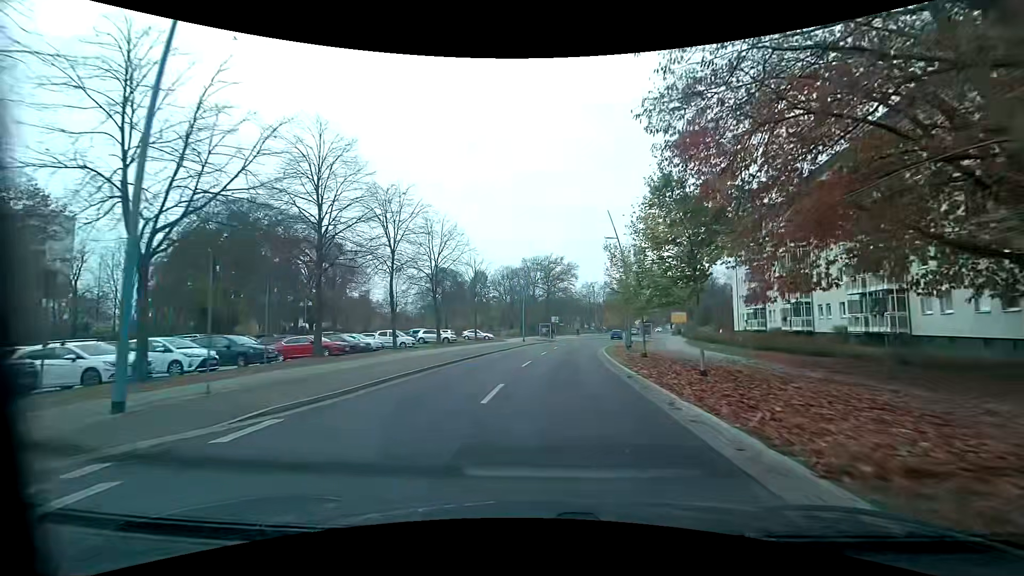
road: tertiary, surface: asphalt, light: Day
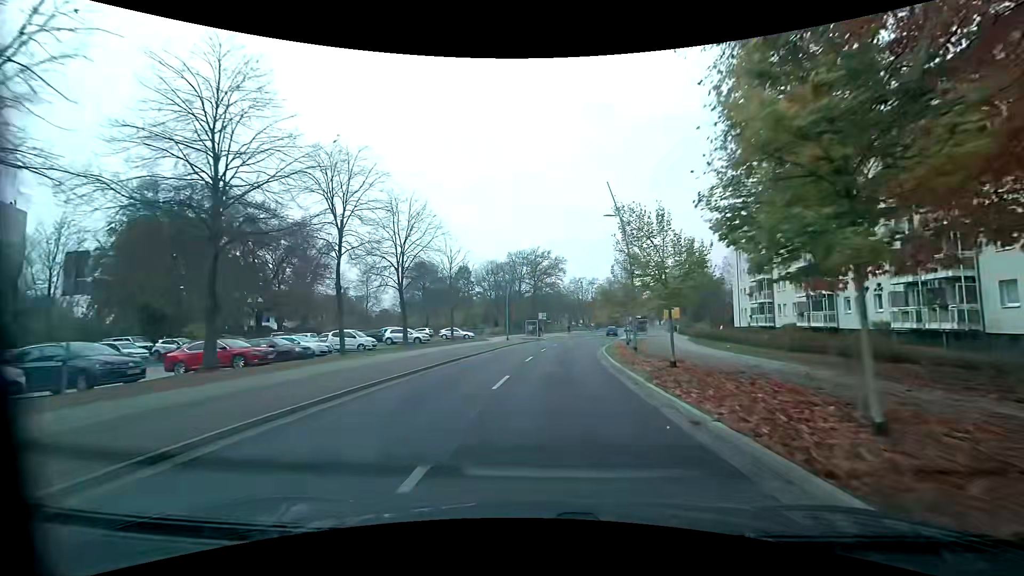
(+0.1, +6.8) m; +1°
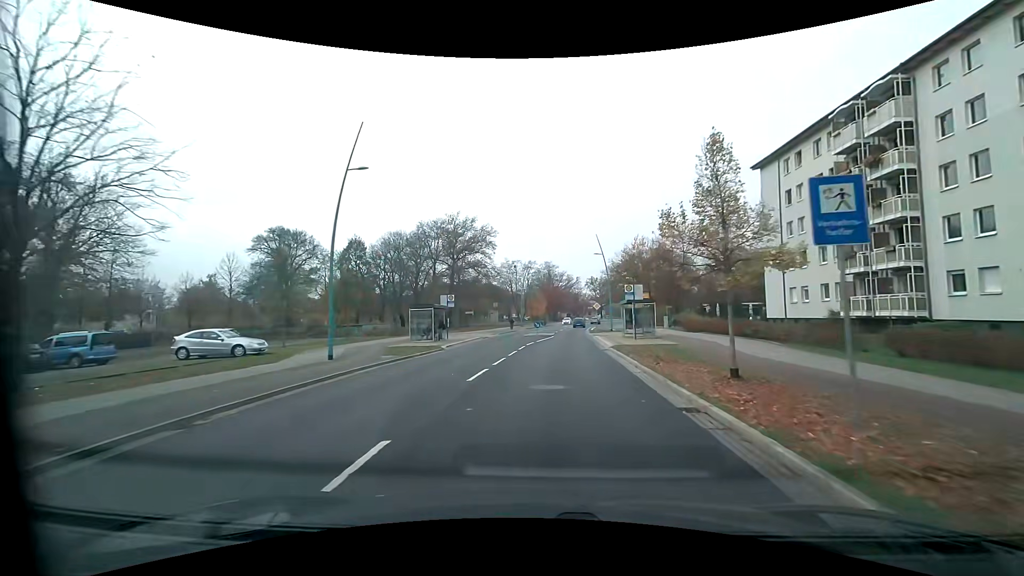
(+2.2, +34.9) m; +8°
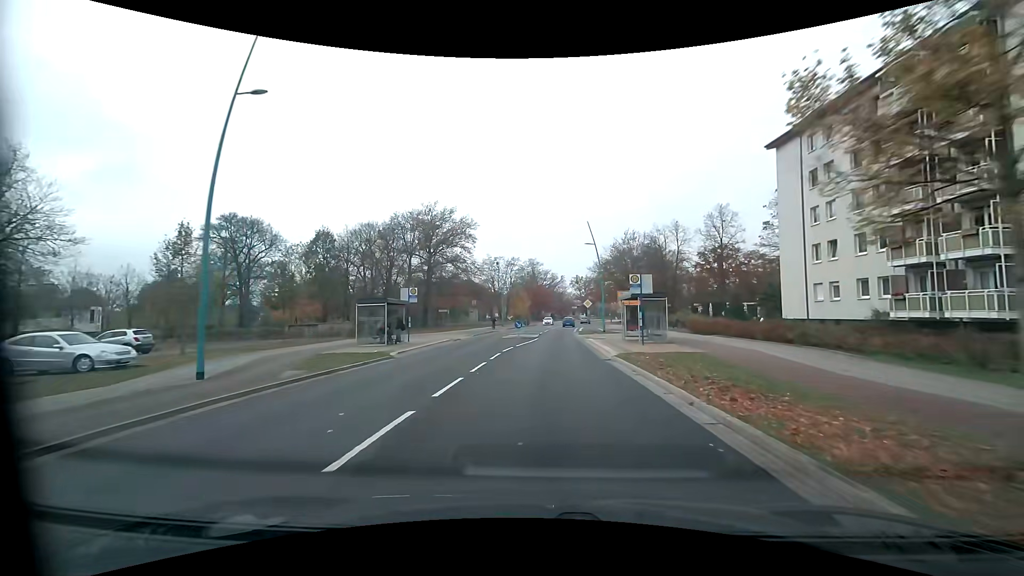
(0.0, +7.0) m; +1°
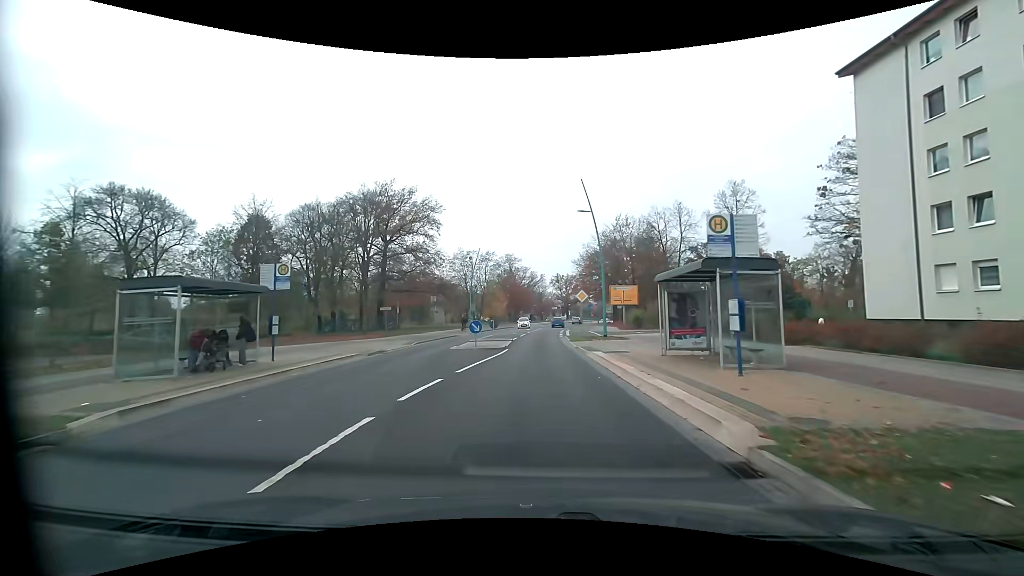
(+0.4, +14.1) m; +3°
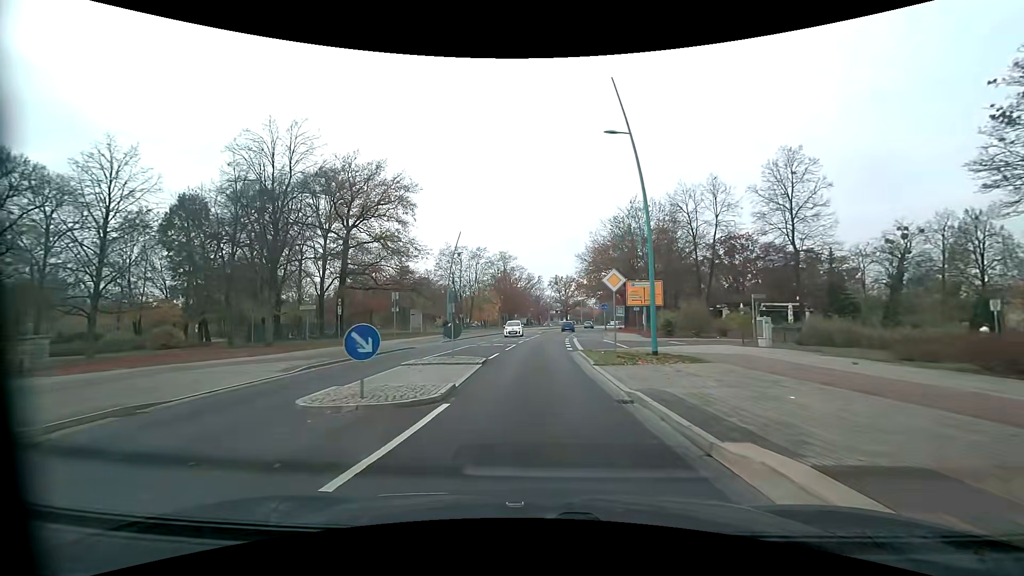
(0.0, +14.1) m; 0°
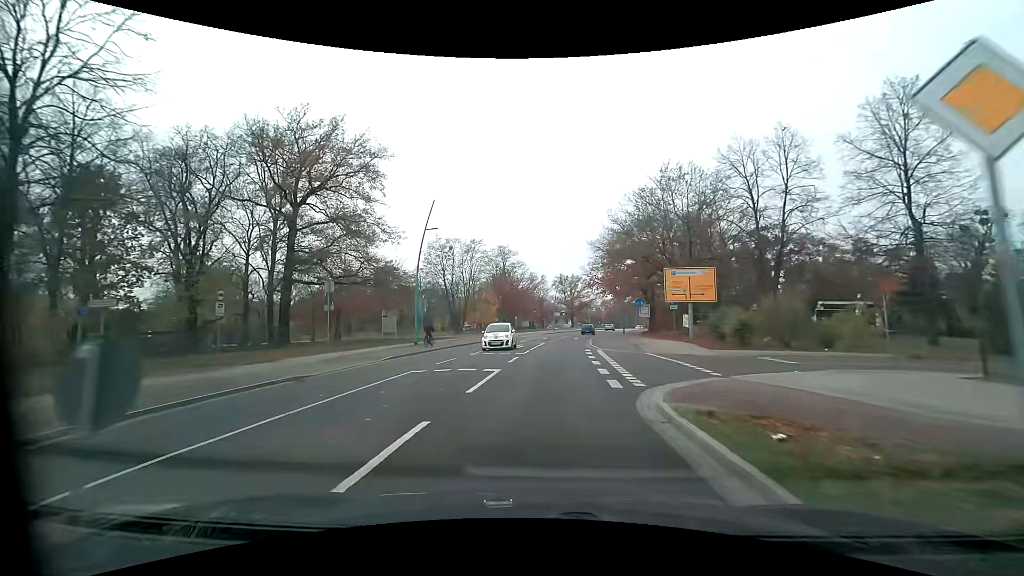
(-0.1, +14.0) m; -1°
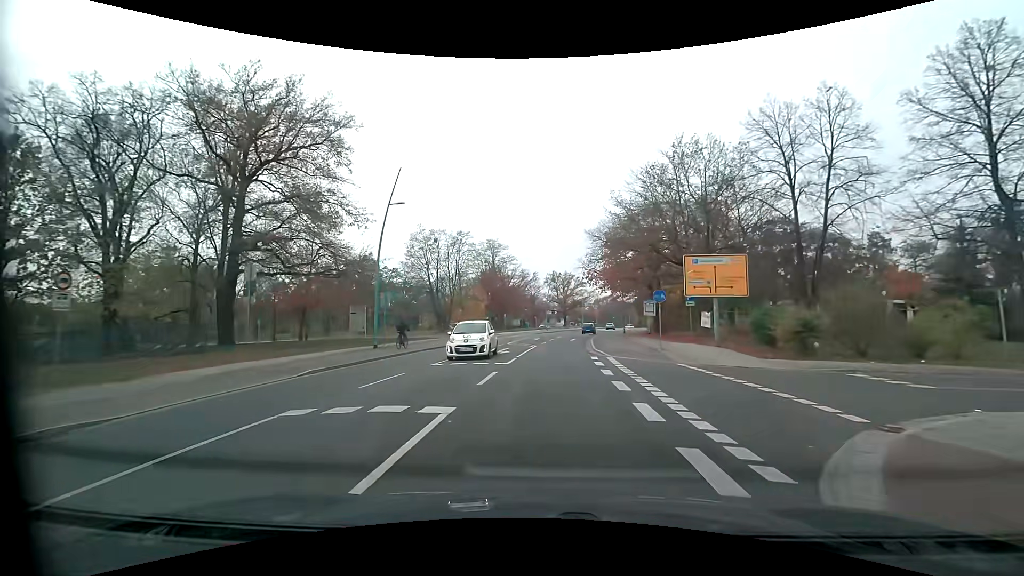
(+0.1, +7.0) m; +1°
(0, +10) (+1, +20) (+1, +30) (+2, +40) (+3, +50) (+5, +60) (+7, +70) (+9, +79) (+11, +89) (+14, +99) m
